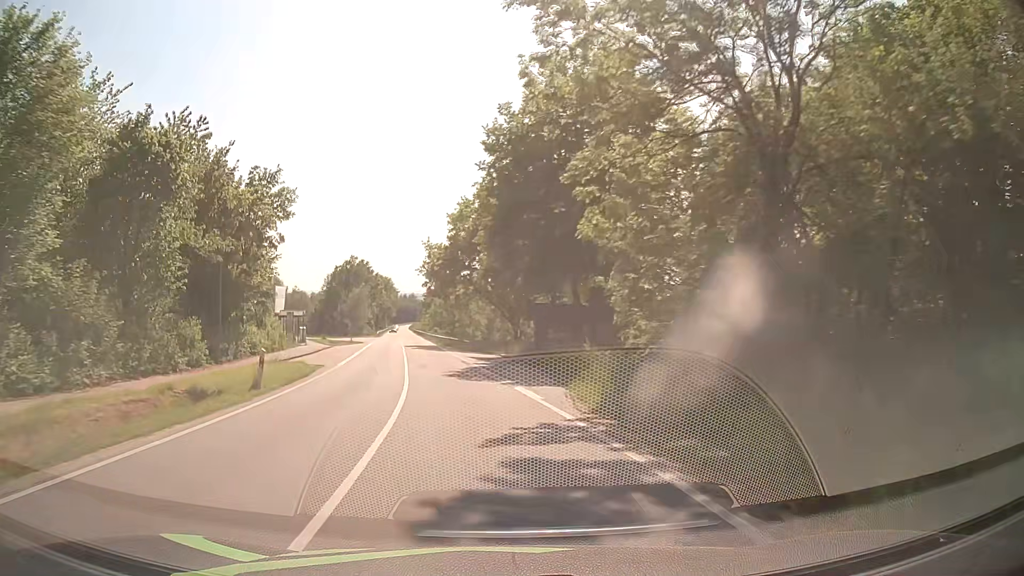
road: secondary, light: Day
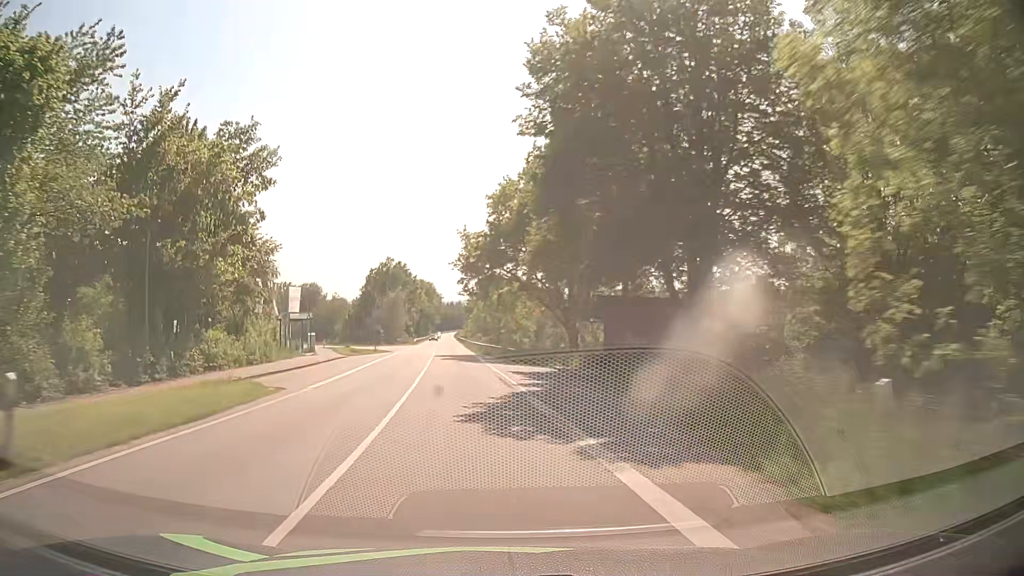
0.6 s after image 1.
(-0.4, +10.9) m; -4°
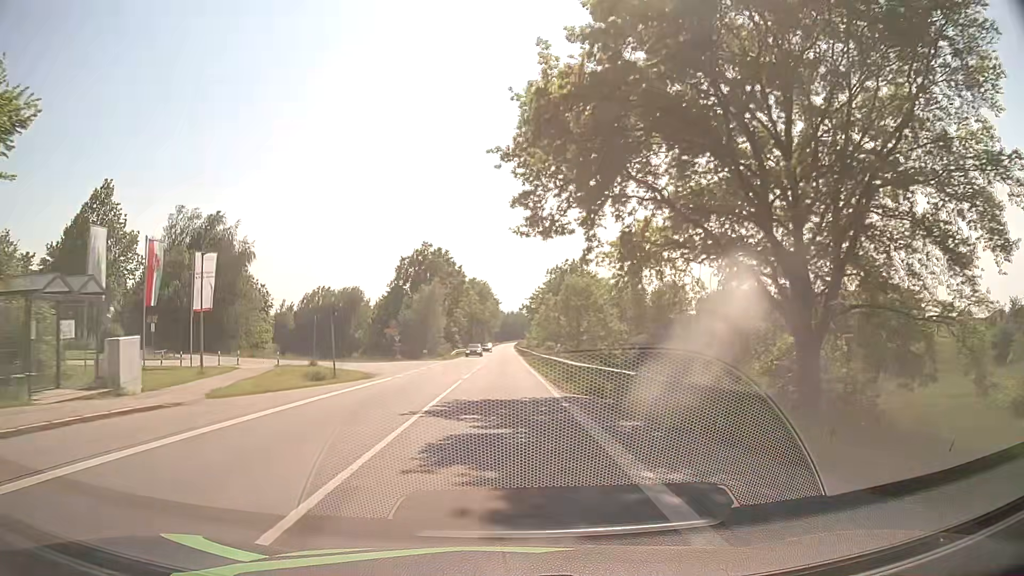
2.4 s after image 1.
(-2.2, +32.3) m; -6°
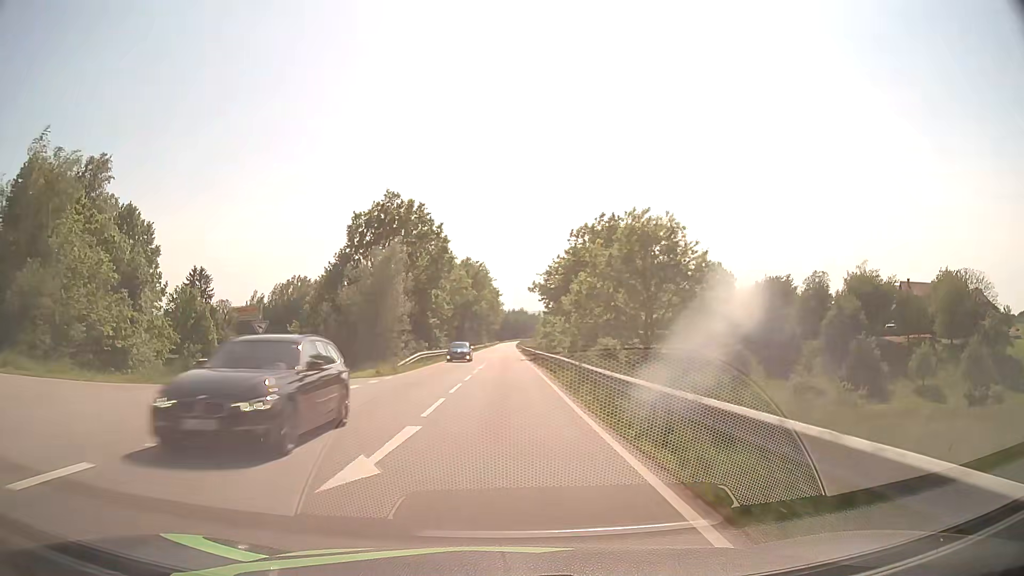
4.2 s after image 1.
(-0.2, +32.5) m; 0°
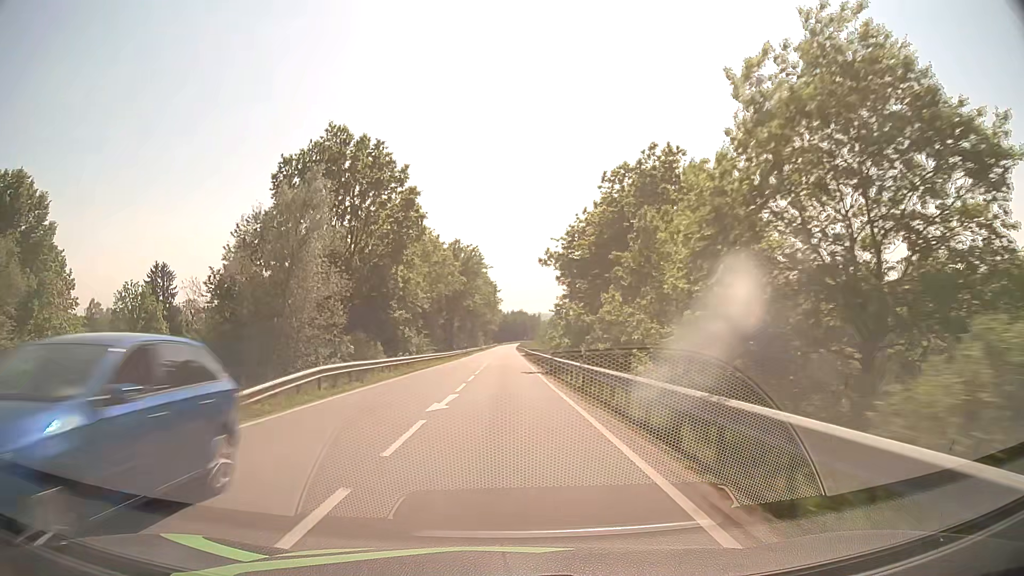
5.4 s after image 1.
(0.0, +22.2) m; 0°
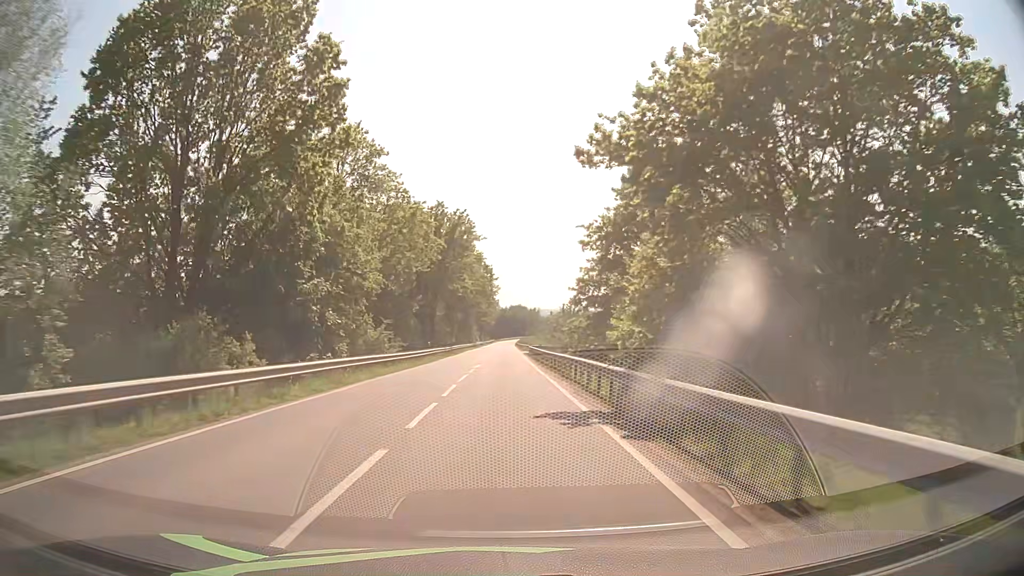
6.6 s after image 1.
(0.0, +22.1) m; 0°
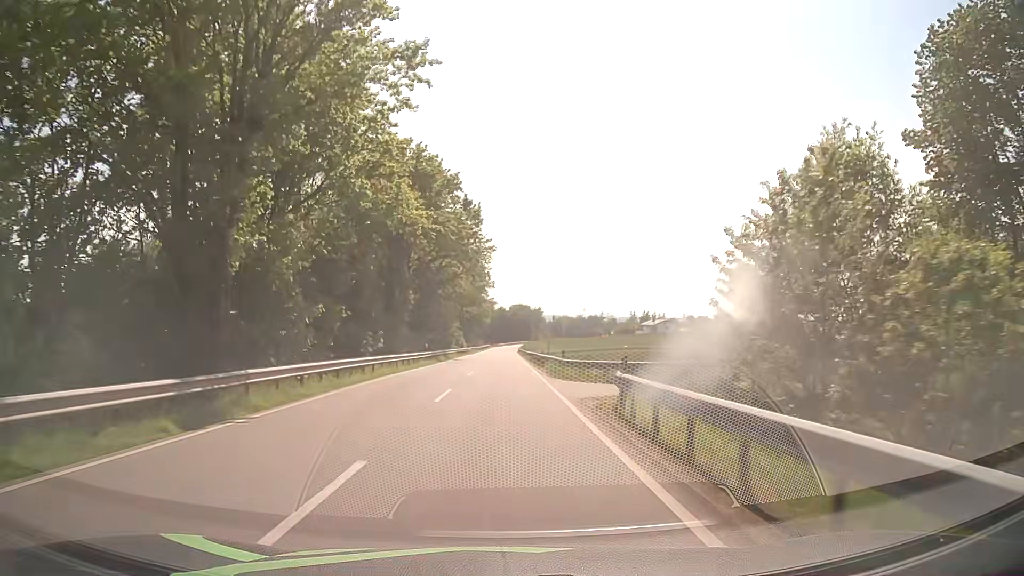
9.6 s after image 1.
(+0.3, +55.1) m; 0°
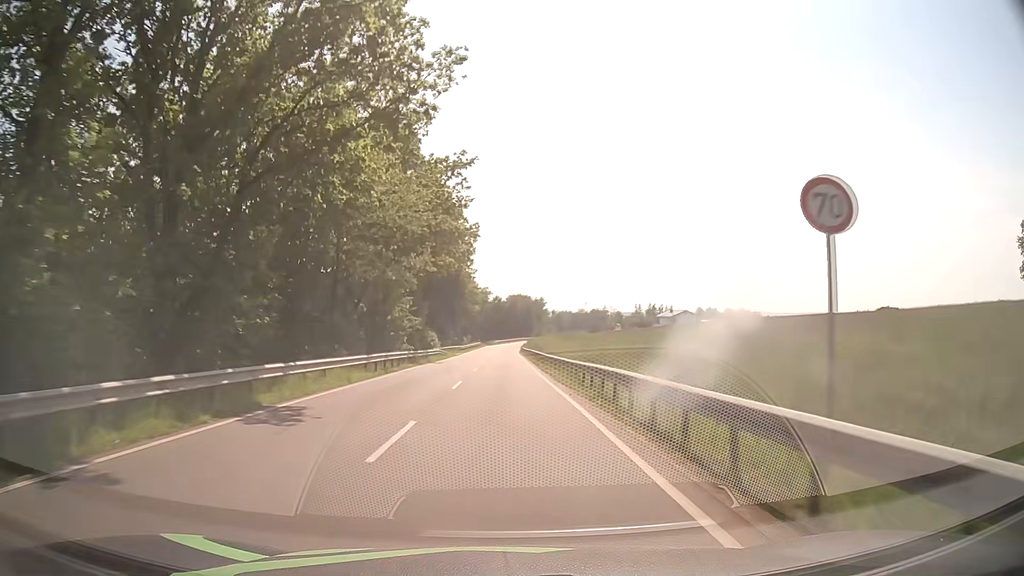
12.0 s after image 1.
(+0.2, +44.3) m; +1°
(0, +10) (0, +20) (0, +30) (0, +40) (0, +50) (0, +60) (0, +70) (0, +80) (0, +90) (0, +100) m
